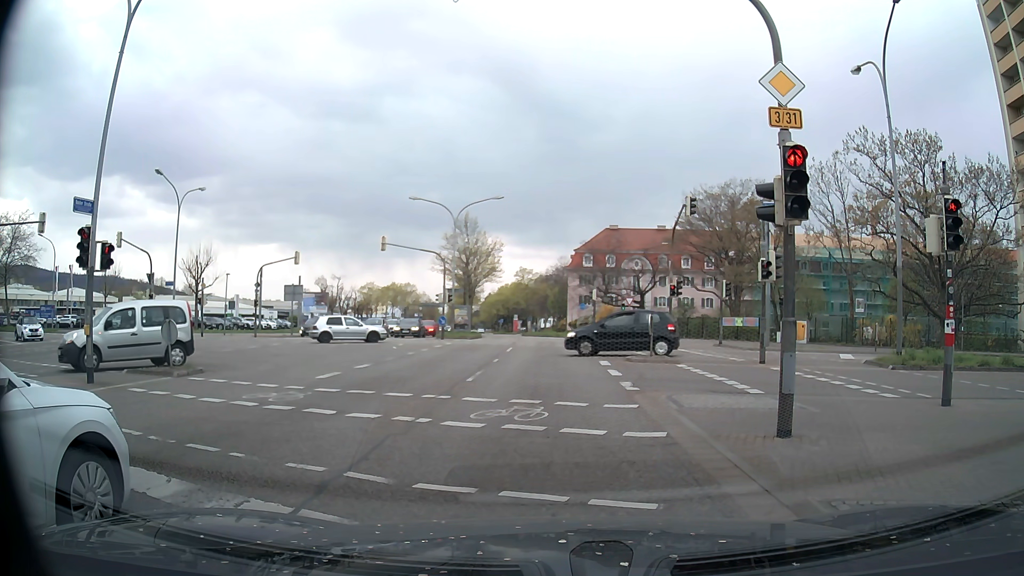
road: primary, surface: asphalt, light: Day
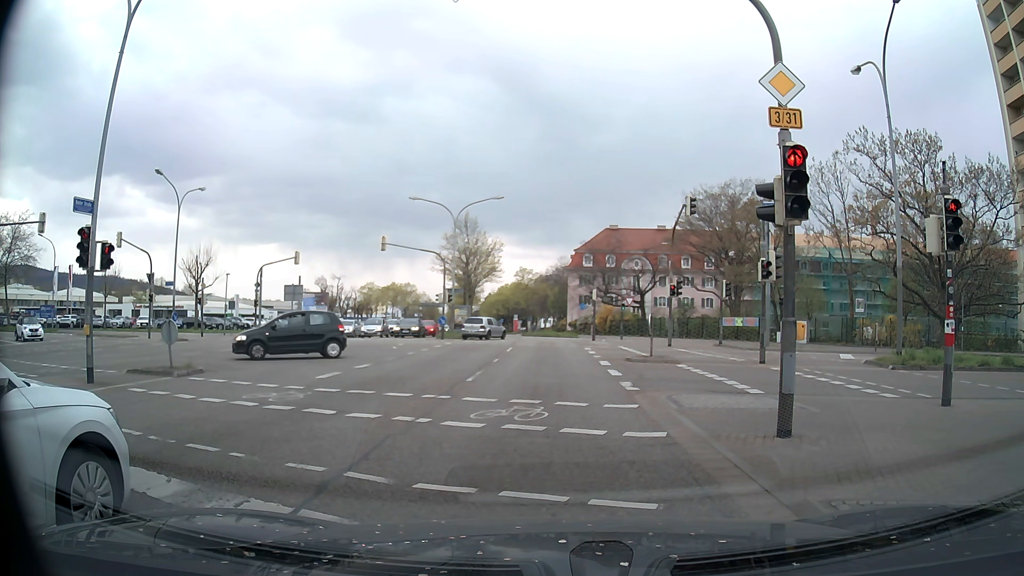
(0.0, 0.0) m; 0°
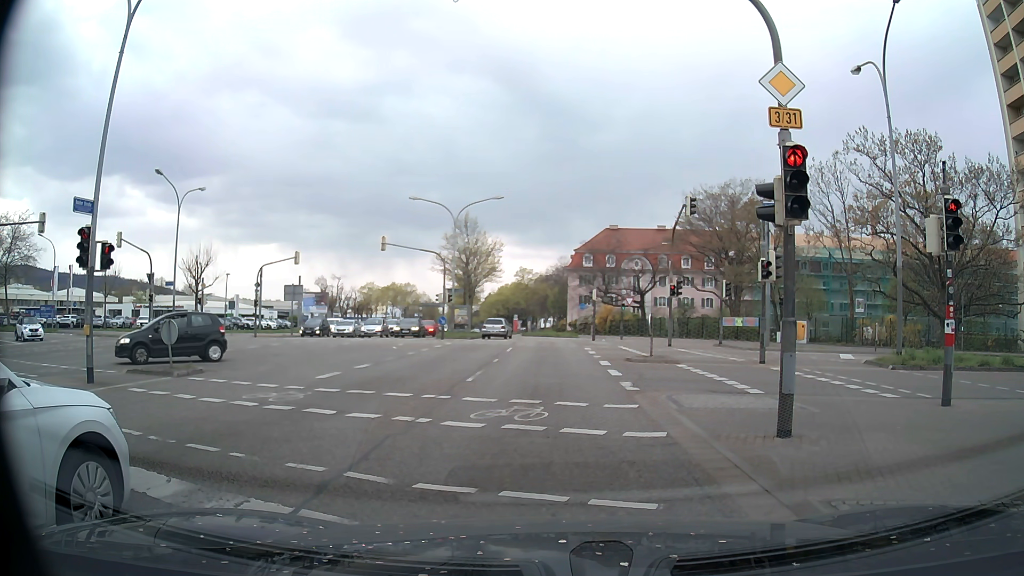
(0.0, 0.0) m; 0°
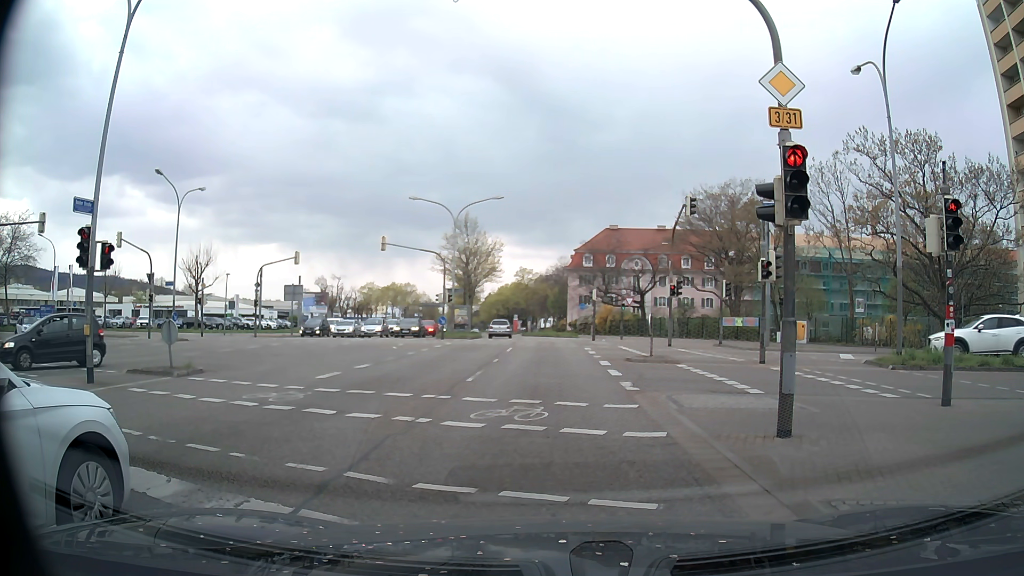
(0.0, 0.0) m; 0°
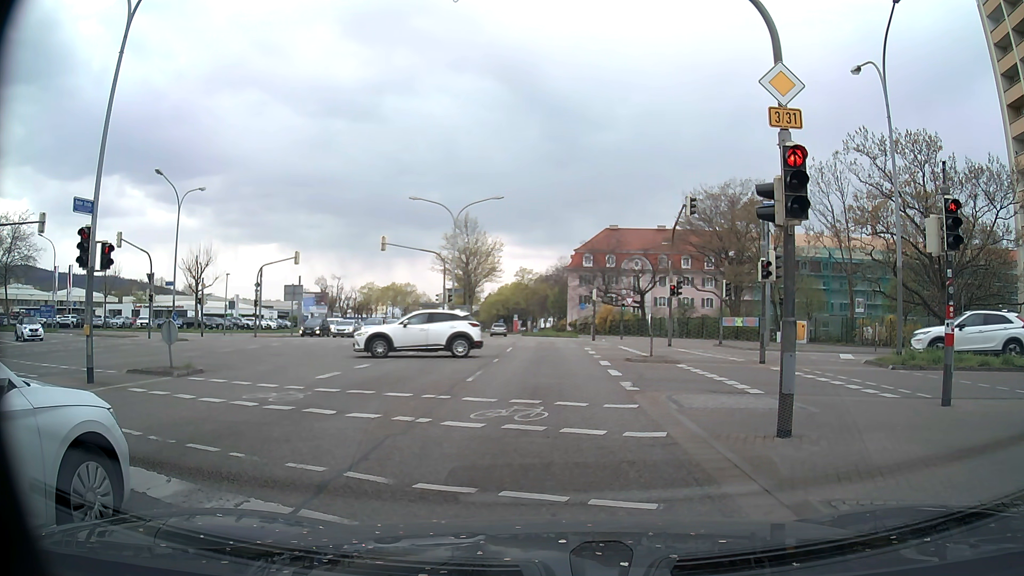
(0.0, 0.0) m; 0°
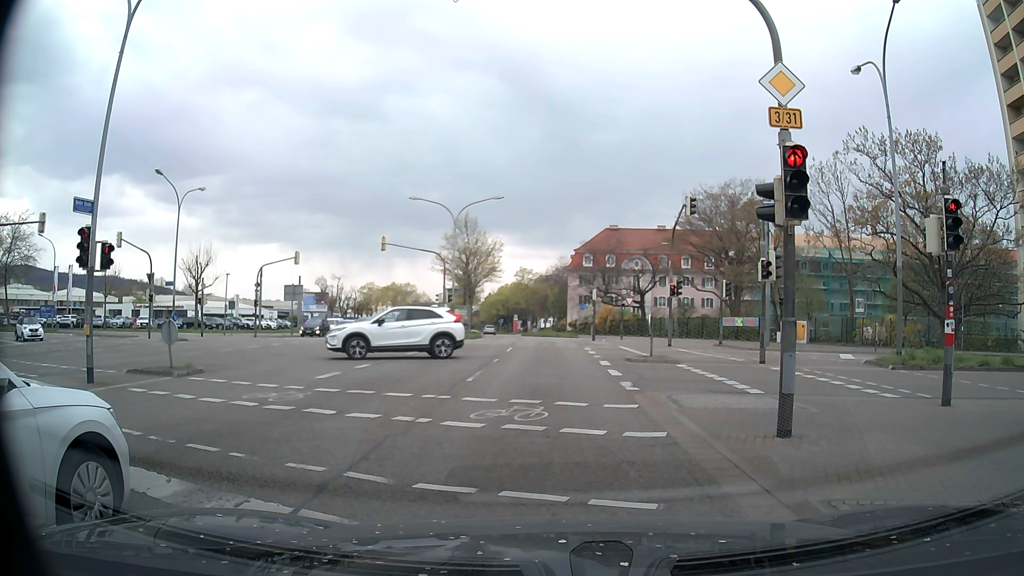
(0.0, 0.0) m; 0°
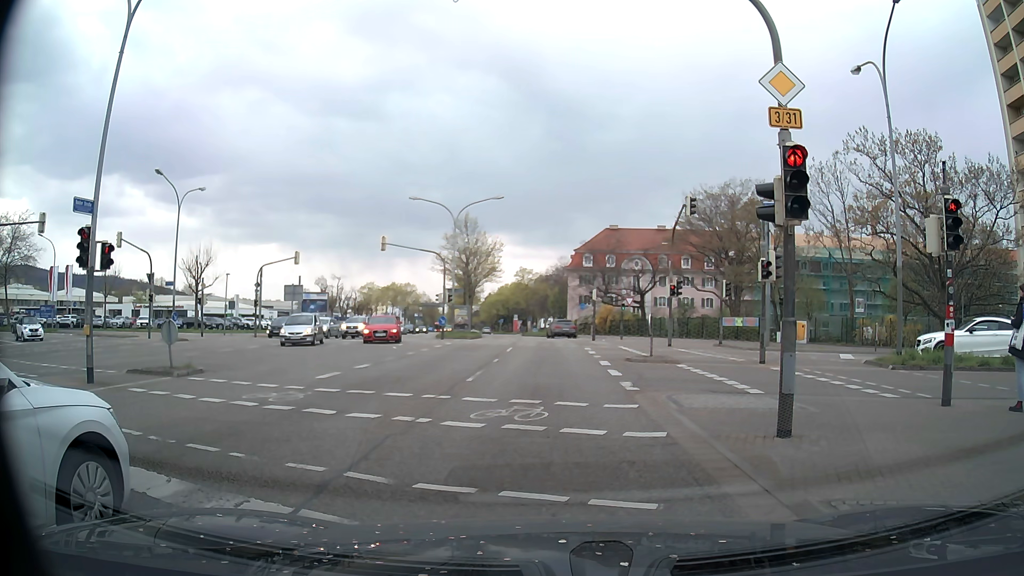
(0.0, 0.0) m; 0°
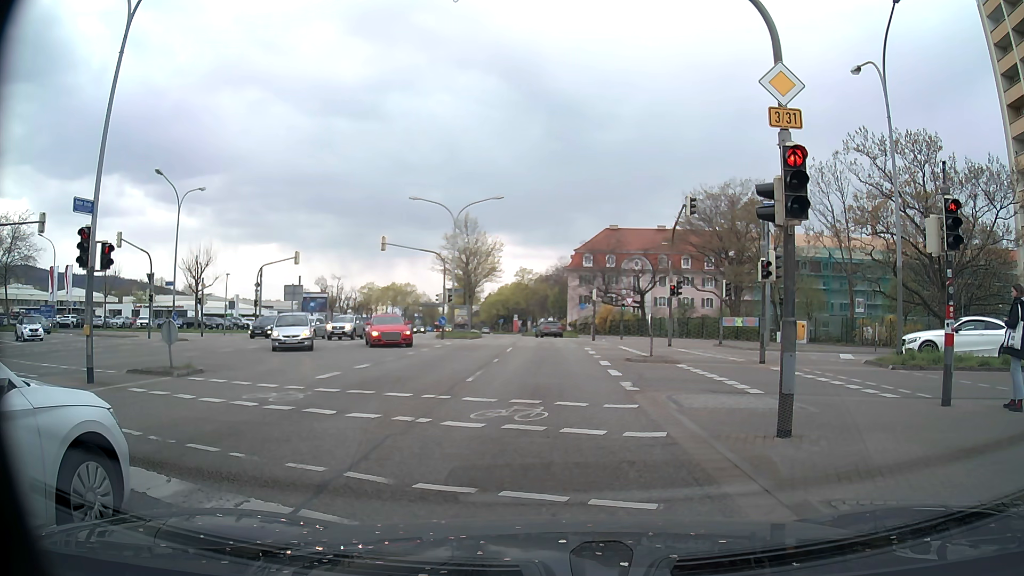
(0.0, 0.0) m; 0°
(0, +10) (0, +20) (0, +30) (0, +40) (0, +50) (-1, +60) (-2, +70) (-3, +80) (-4, +90) (-6, +100) m
